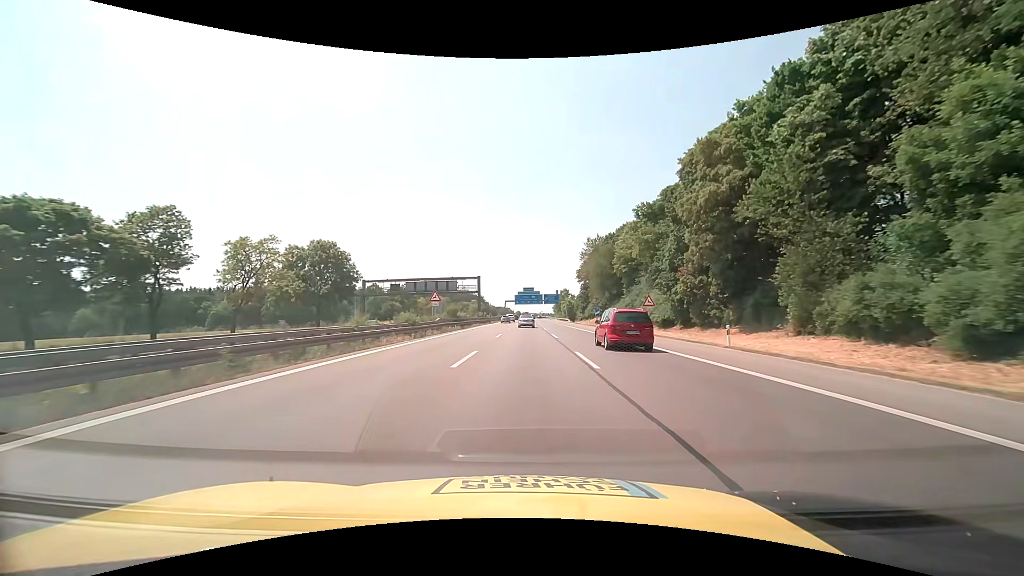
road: motorway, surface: asphalt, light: Day
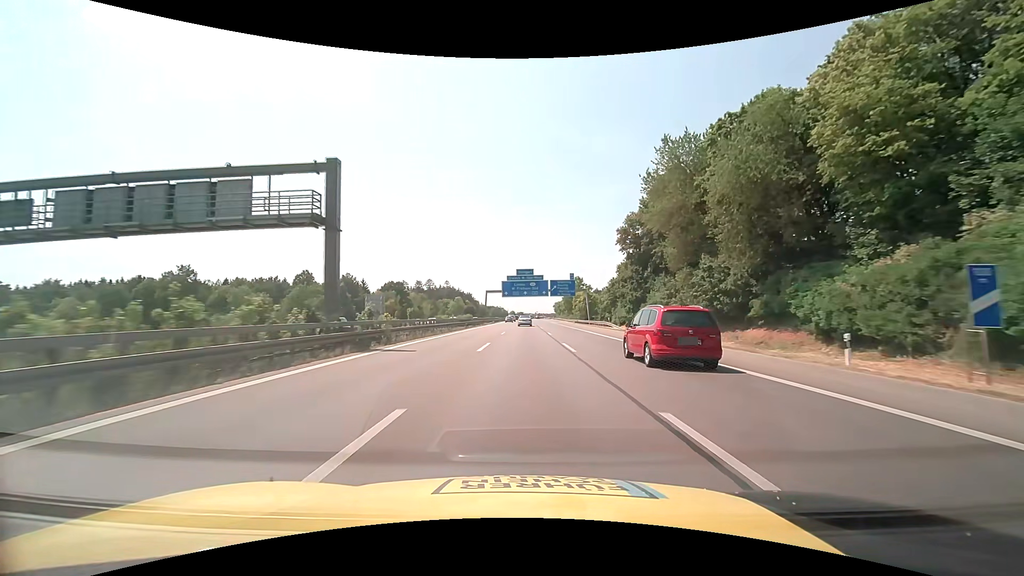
(+0.3, +66.0) m; +1°
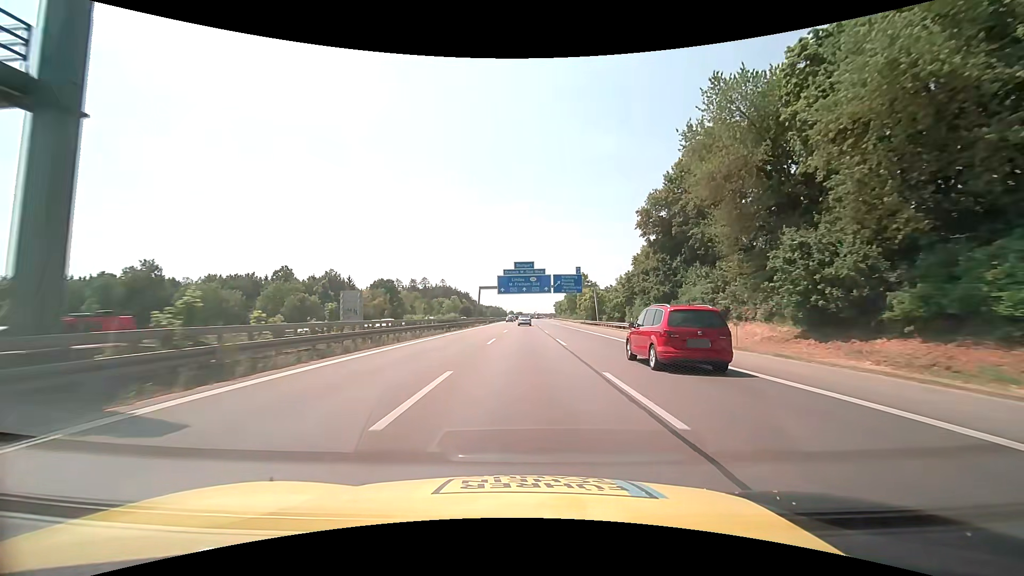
(0.0, +13.2) m; 0°
(0, +10) (0, +20) (0, +30) (0, +40) (0, +50) (0, +60) (0, +70) (0, +80) (0, +90) (0, +100) m
